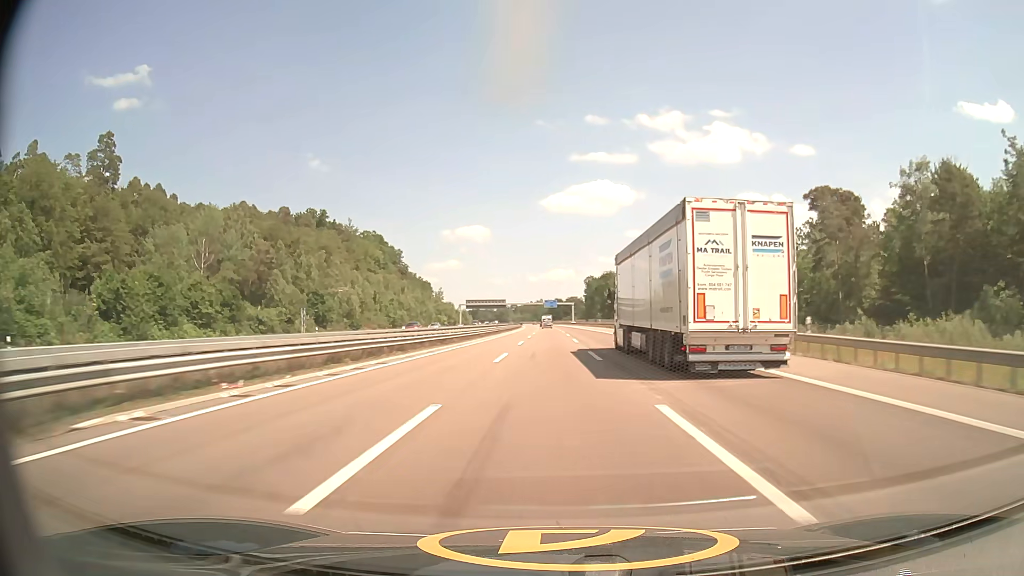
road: motorway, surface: asphalt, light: Day
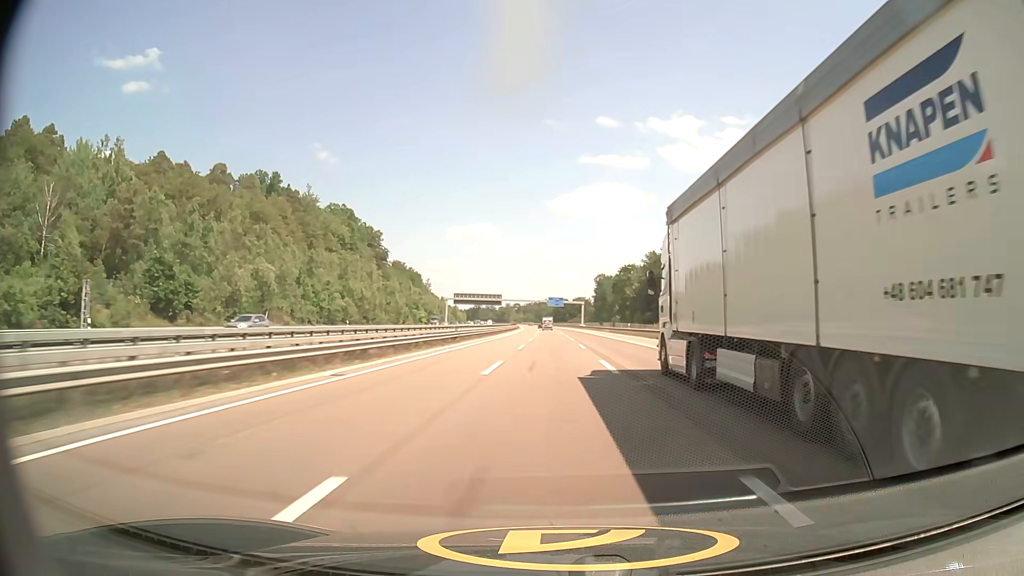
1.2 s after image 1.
(-0.1, +41.0) m; 0°
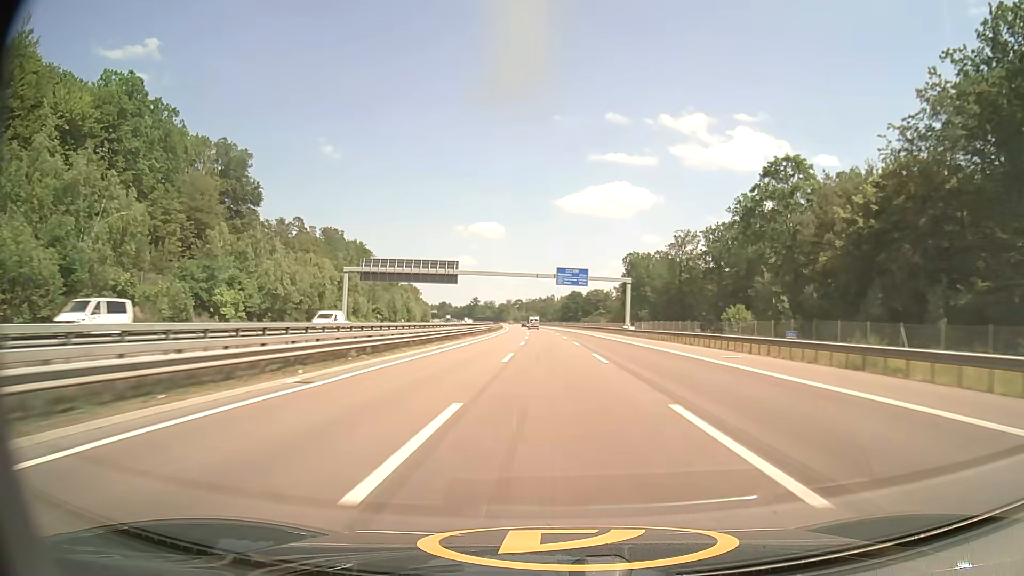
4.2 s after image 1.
(-0.3, +102.7) m; 0°
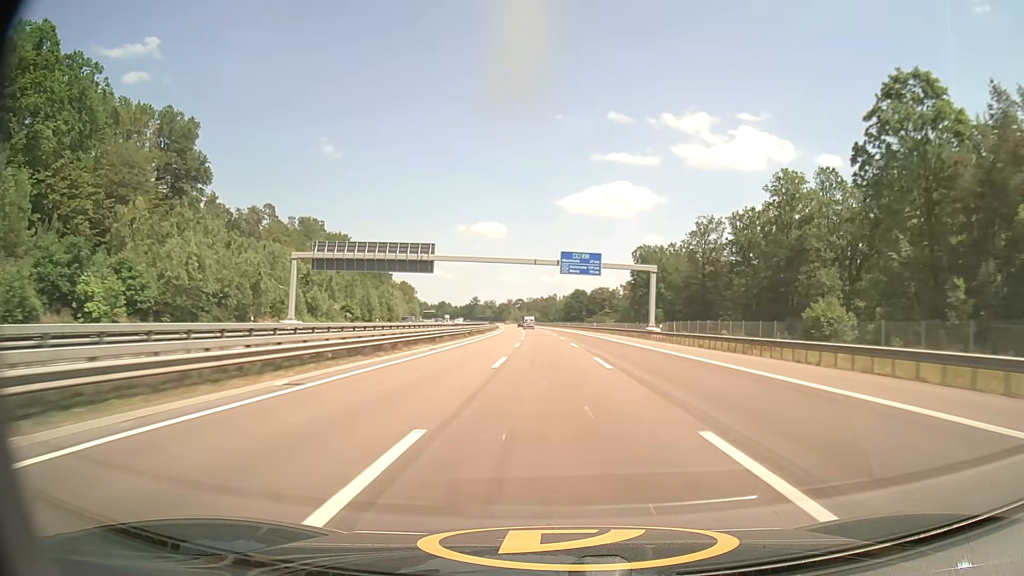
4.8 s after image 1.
(-0.1, +20.7) m; 0°
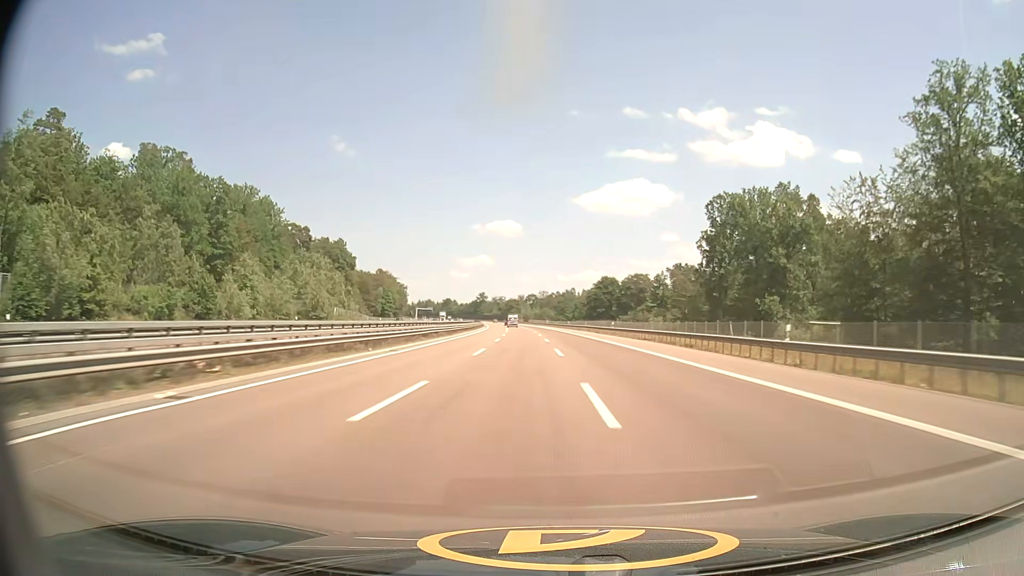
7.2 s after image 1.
(-0.8, +83.4) m; -1°
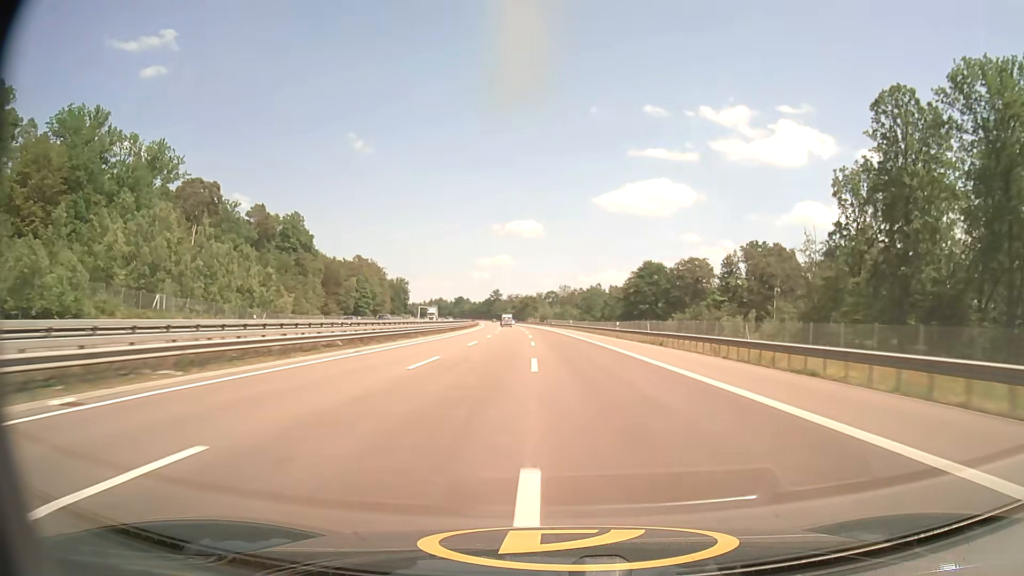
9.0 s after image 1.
(-0.8, +62.5) m; -2°
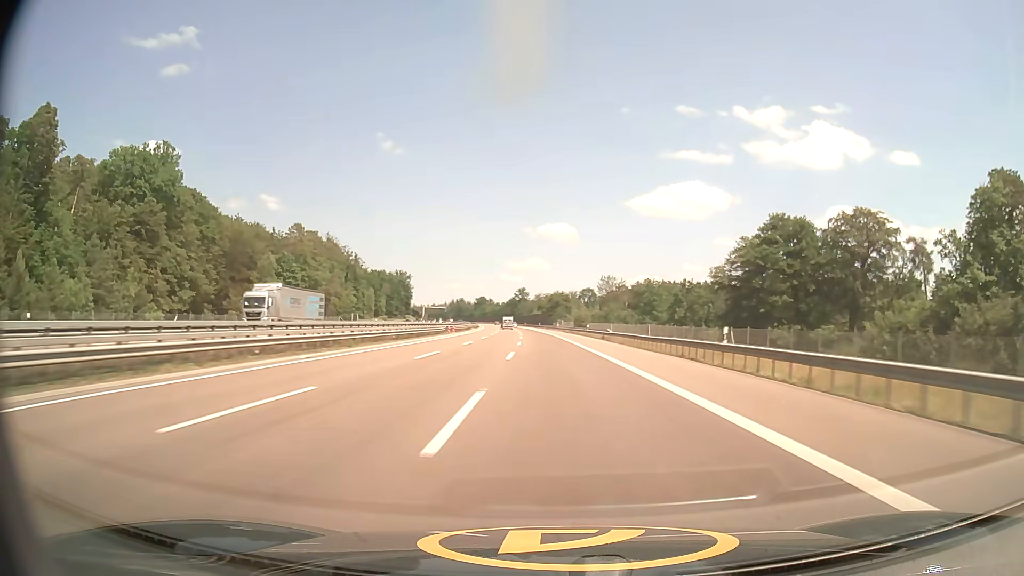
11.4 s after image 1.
(-1.9, +83.4) m; -3°
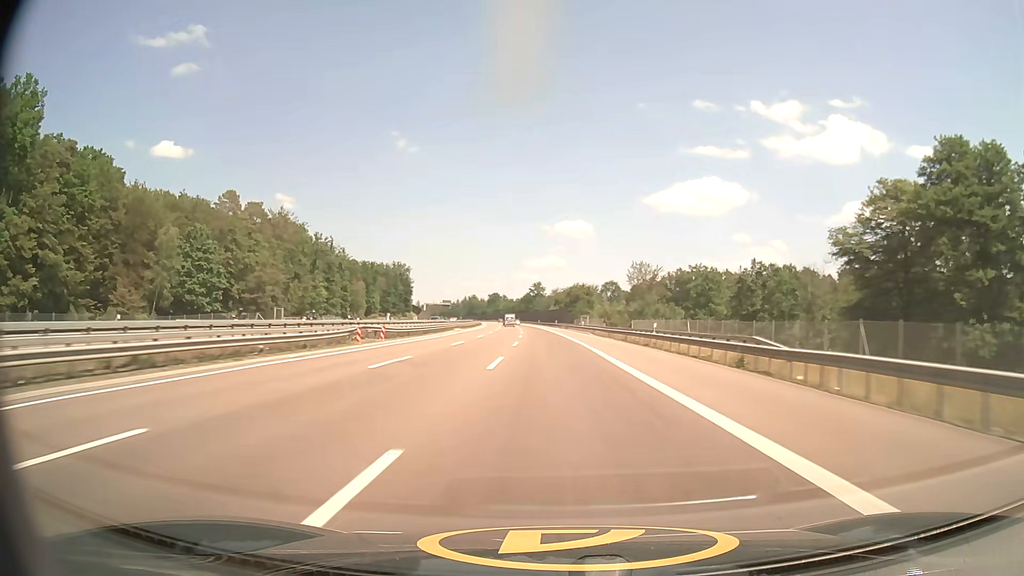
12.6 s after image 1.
(-0.5, +42.0) m; -1°
(0, +10) (0, +20) (0, +30) (-1, +40) (-1, +50) (-1, +60) (-2, +70) (-2, +80) (-3, +90) (-3, +100) m
